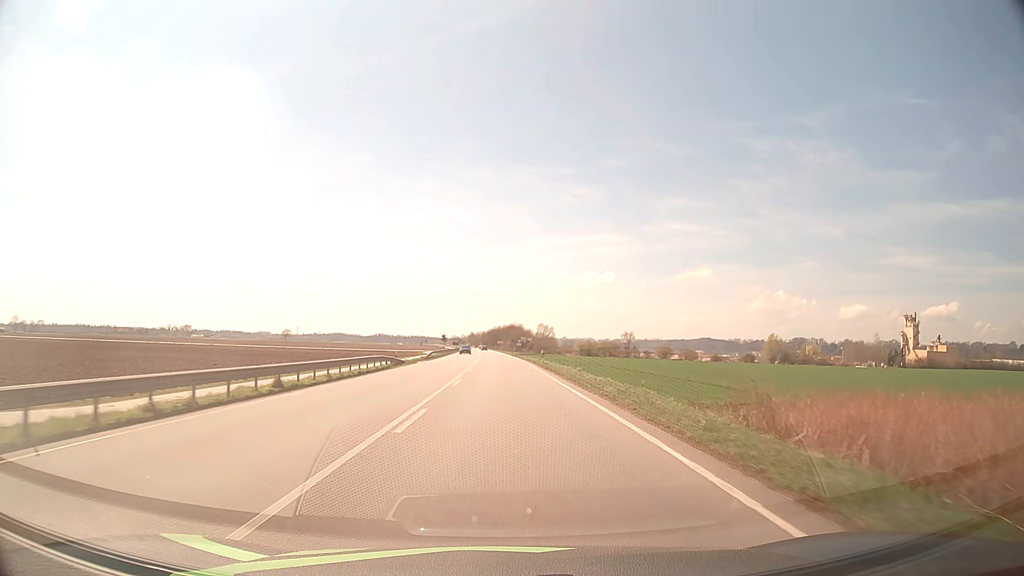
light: Day
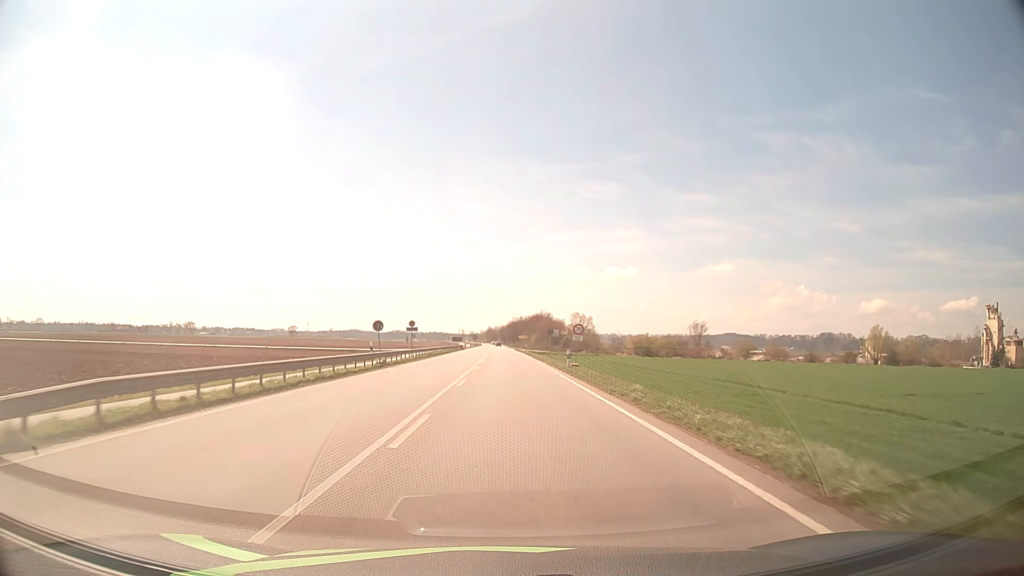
(-0.7, +61.1) m; -2°
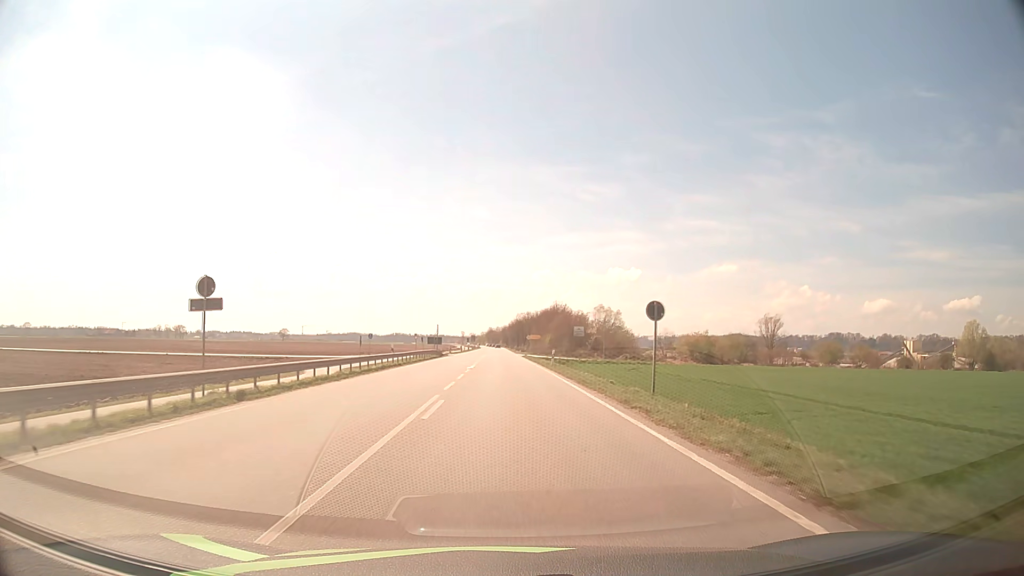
(-0.1, +43.9) m; 0°
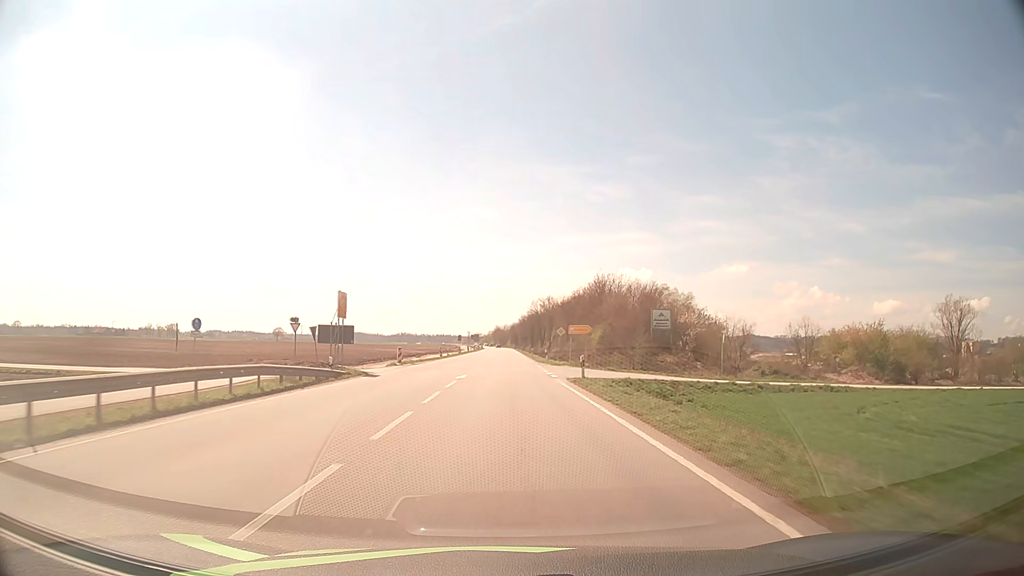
(-0.3, +52.1) m; -1°
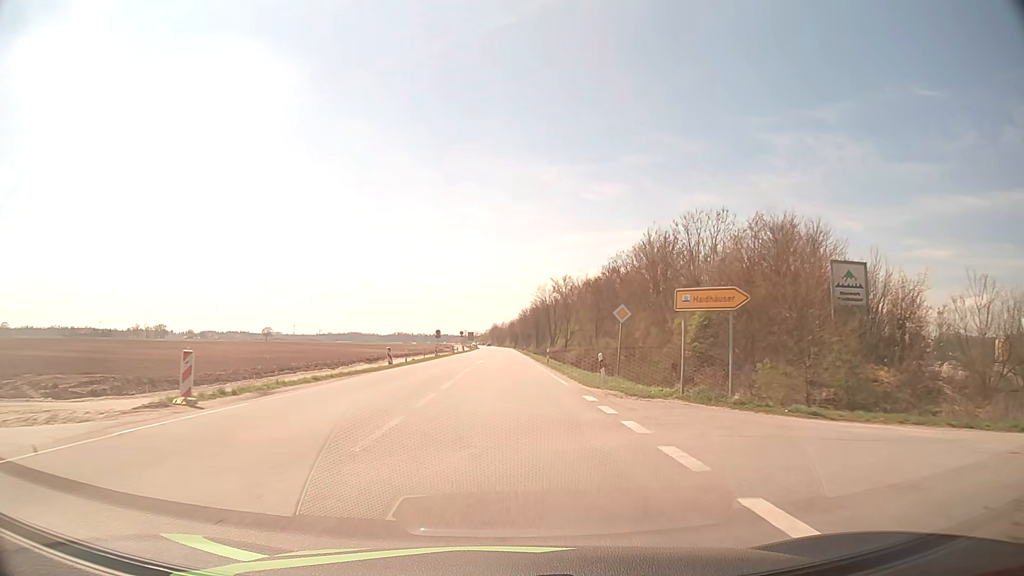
(0.0, +31.3) m; 0°
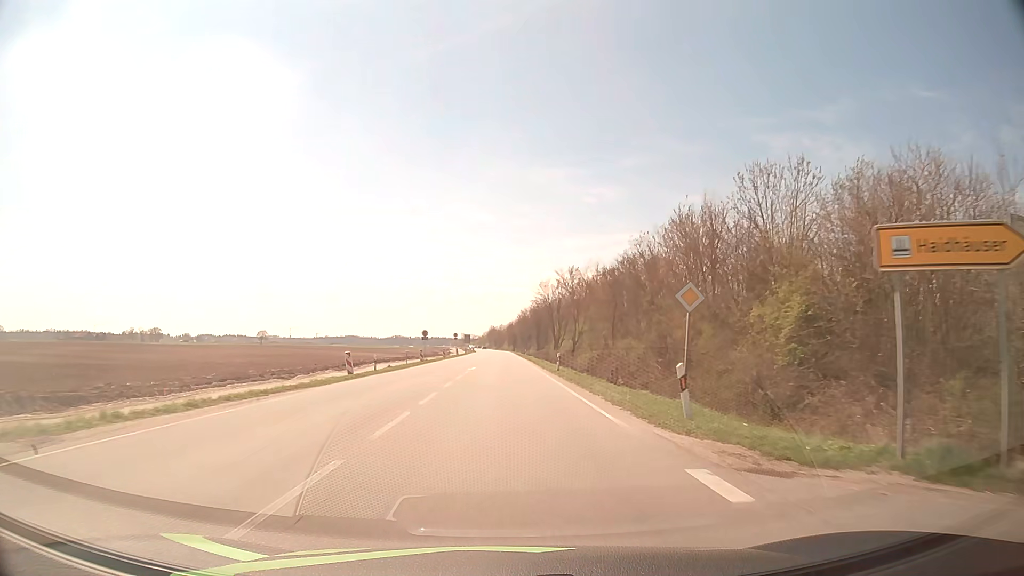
(0.0, +10.4) m; 0°
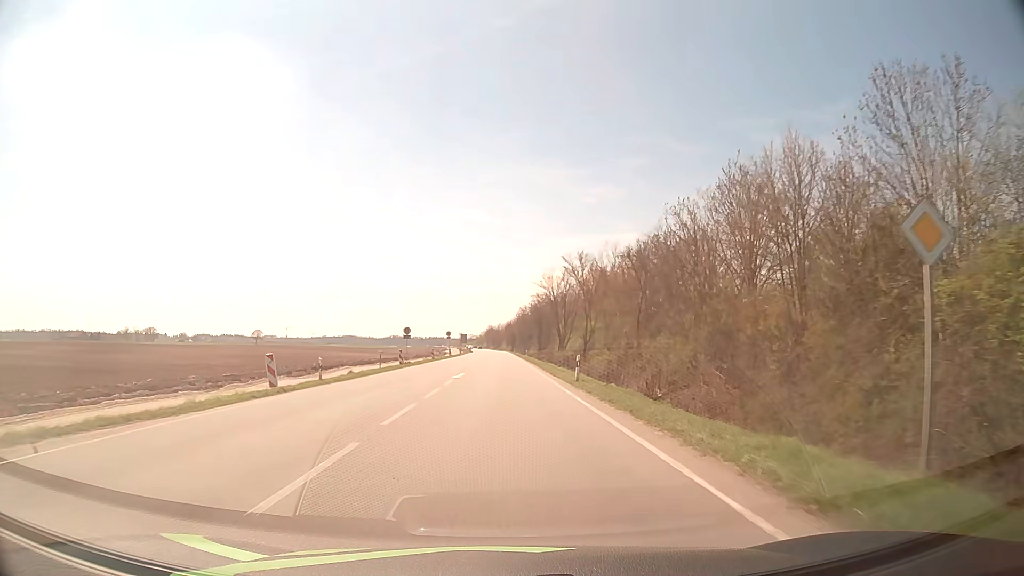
(0.0, +10.4) m; 0°
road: primary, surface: asphalt
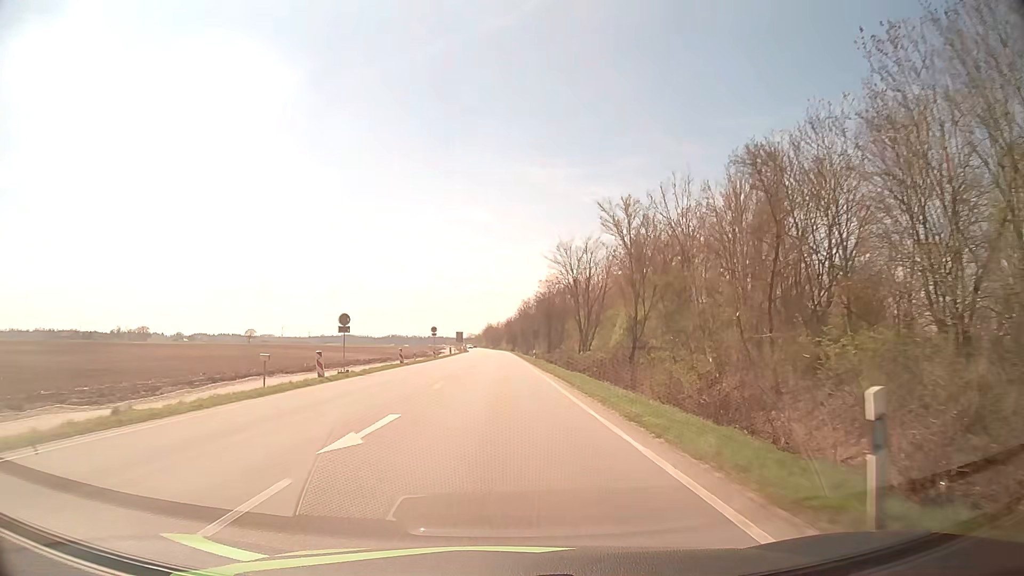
(0.0, +20.8) m; 0°
(0, +10) (0, +20) (0, +30) (0, +40) (0, +50) (0, +60) (0, +70) (0, +80) (0, +90) (-1, +100) m
